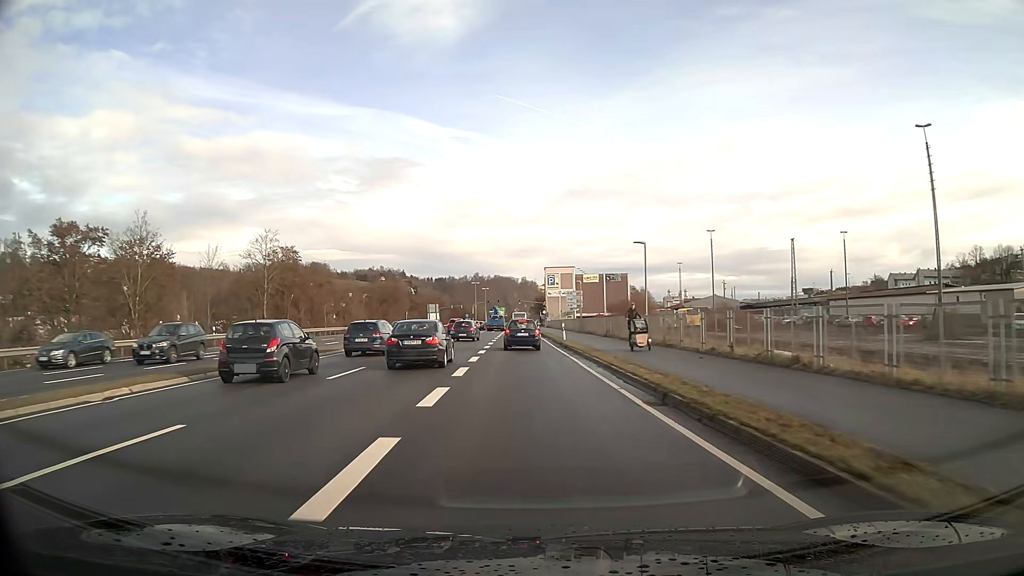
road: primary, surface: asphalt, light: Day
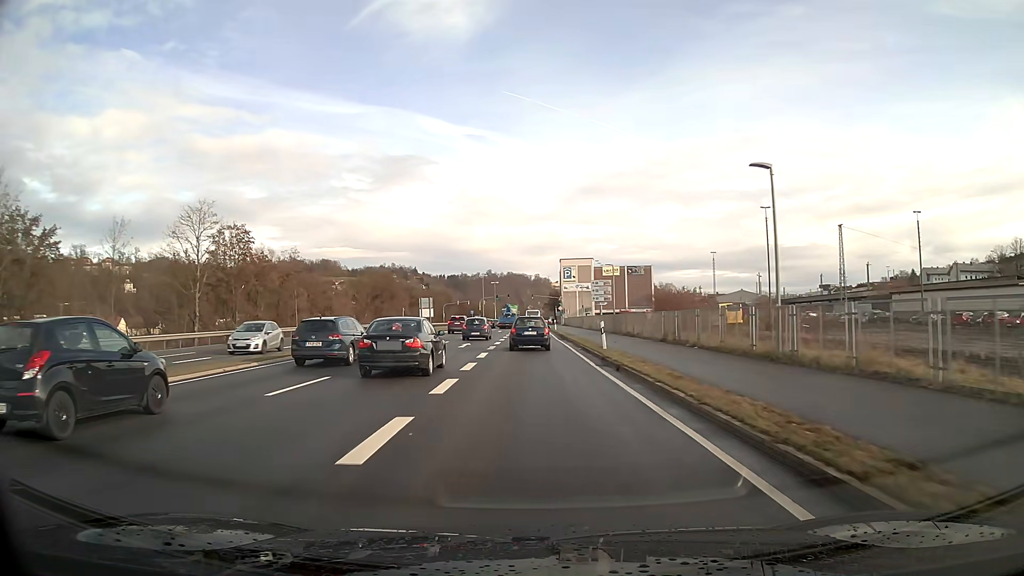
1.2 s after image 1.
(-0.1, +16.4) m; -1°
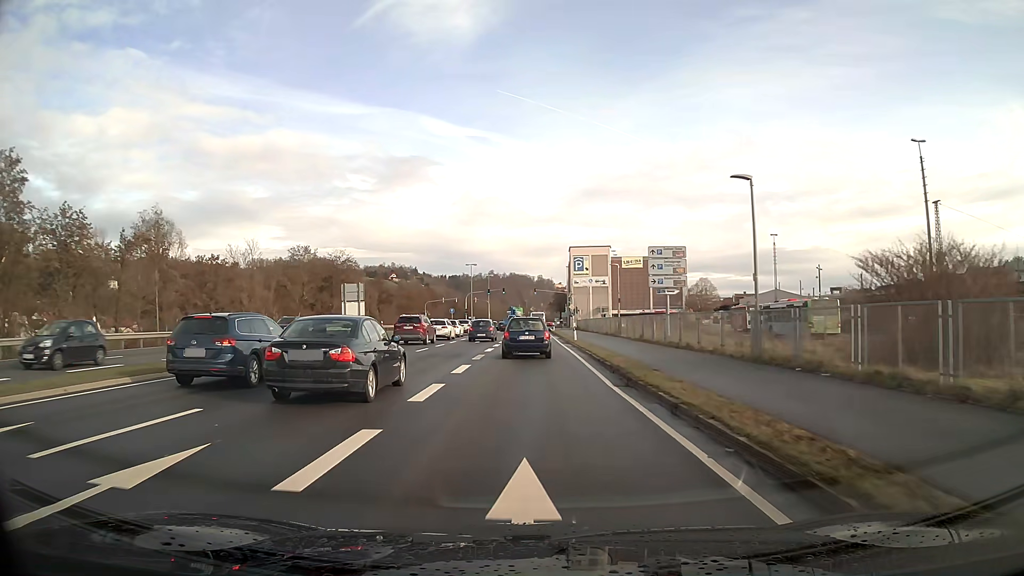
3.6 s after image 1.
(0.0, +30.4) m; 0°
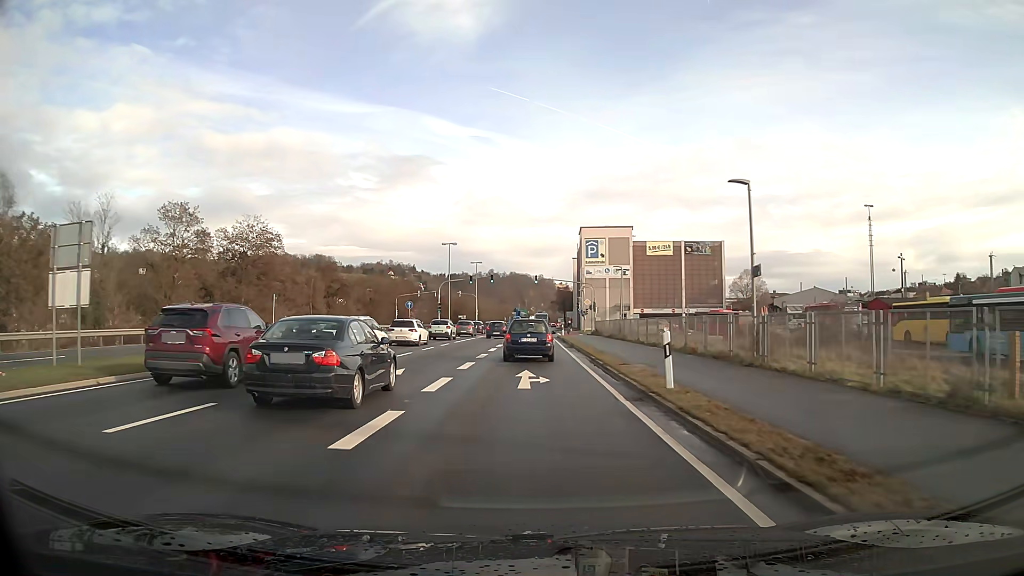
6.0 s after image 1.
(0.0, +28.2) m; 0°
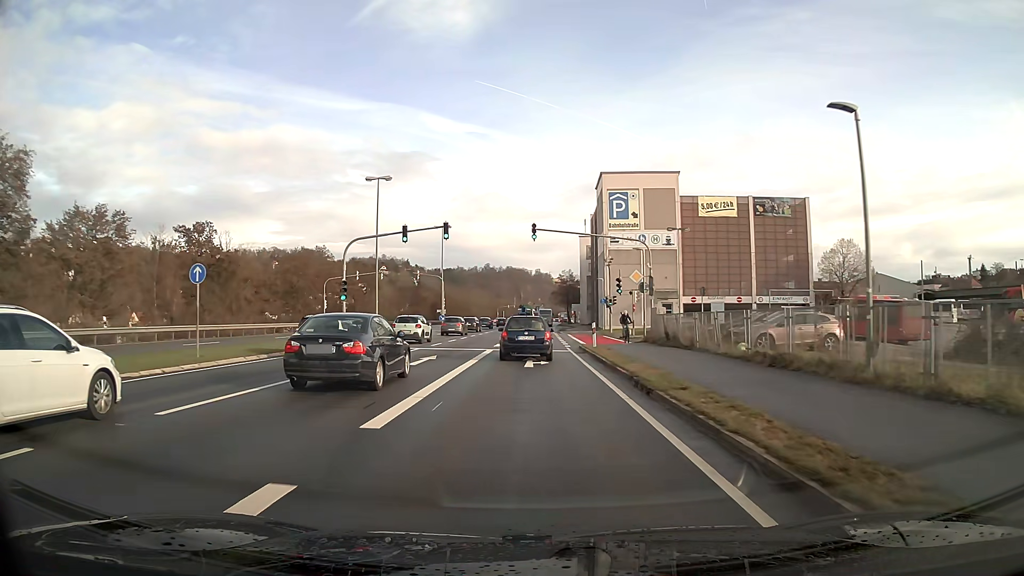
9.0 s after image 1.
(+0.1, +34.7) m; 0°
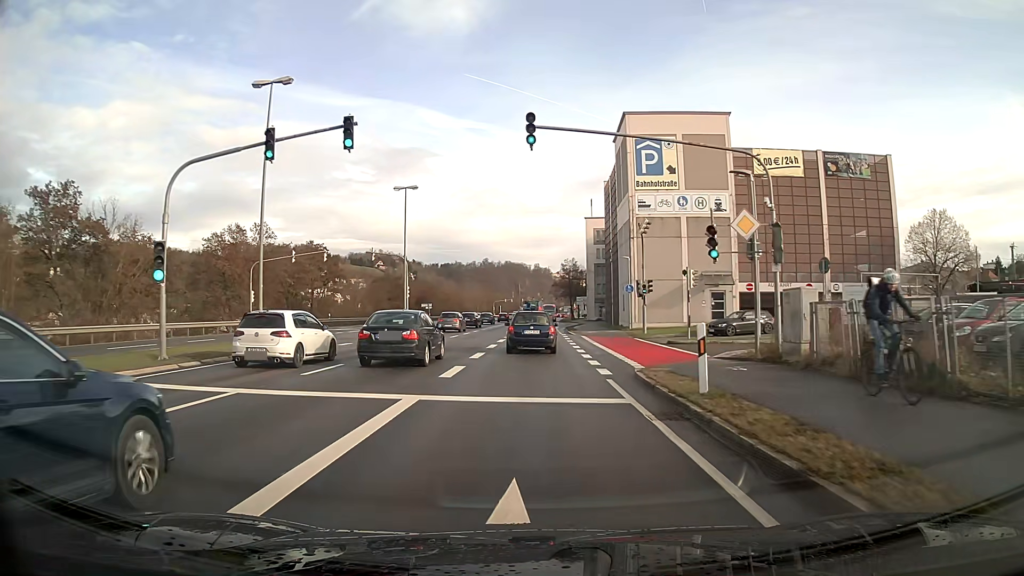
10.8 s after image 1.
(0.0, +18.2) m; 0°
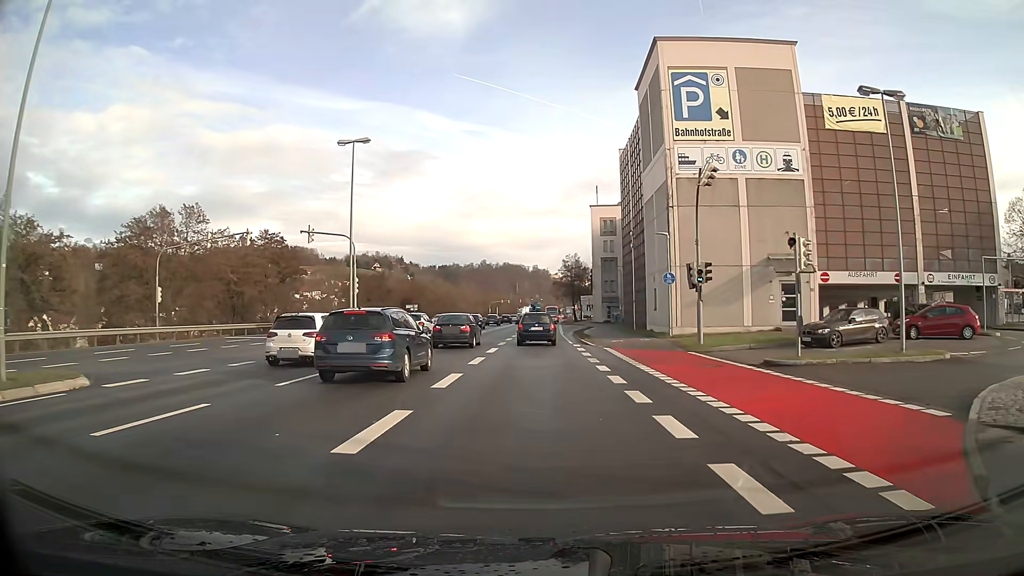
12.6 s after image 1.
(+0.1, +13.5) m; +4°
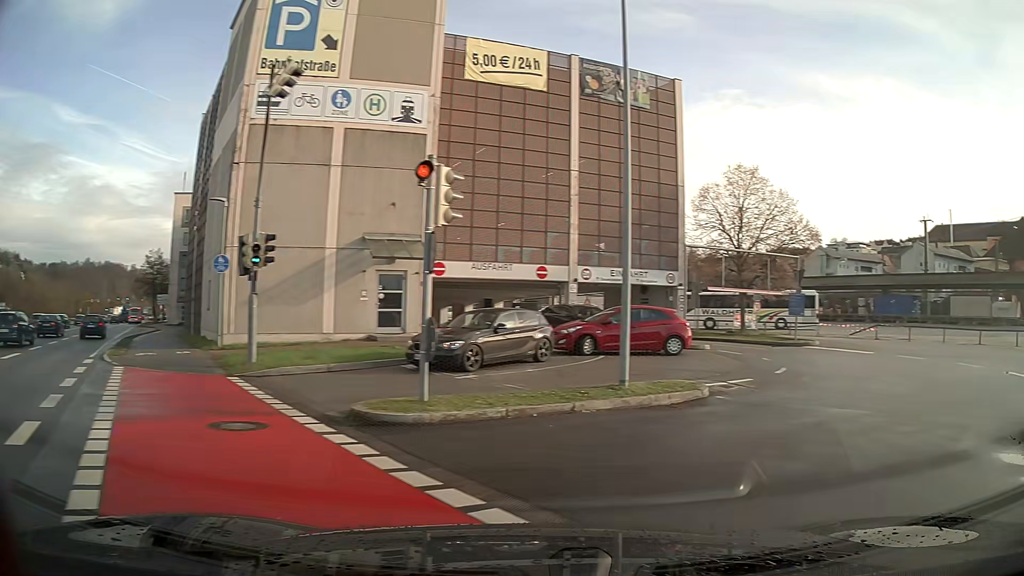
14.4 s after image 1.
(+2.6, +9.2) m; +39°
